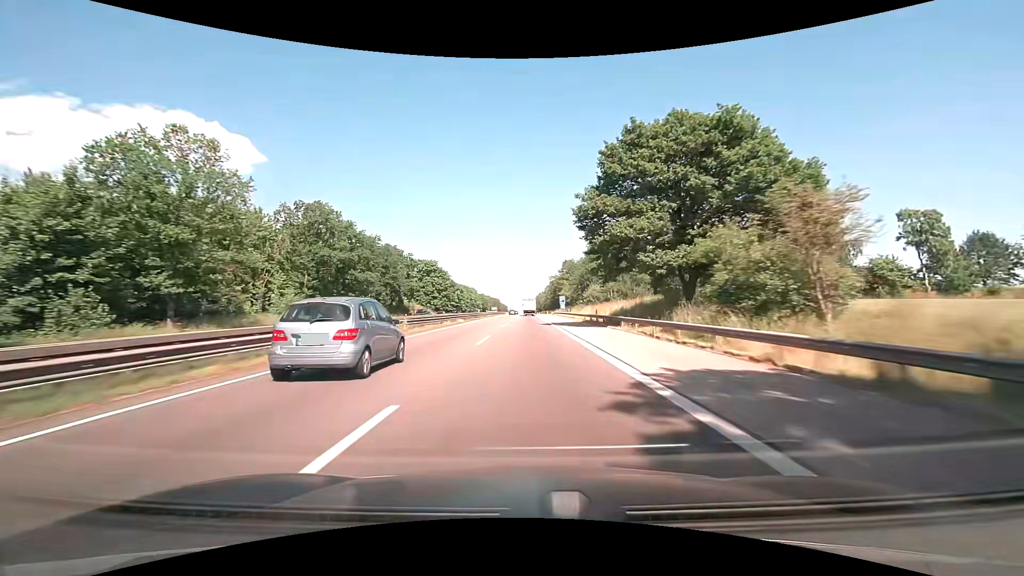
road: motorway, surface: asphalt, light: Day
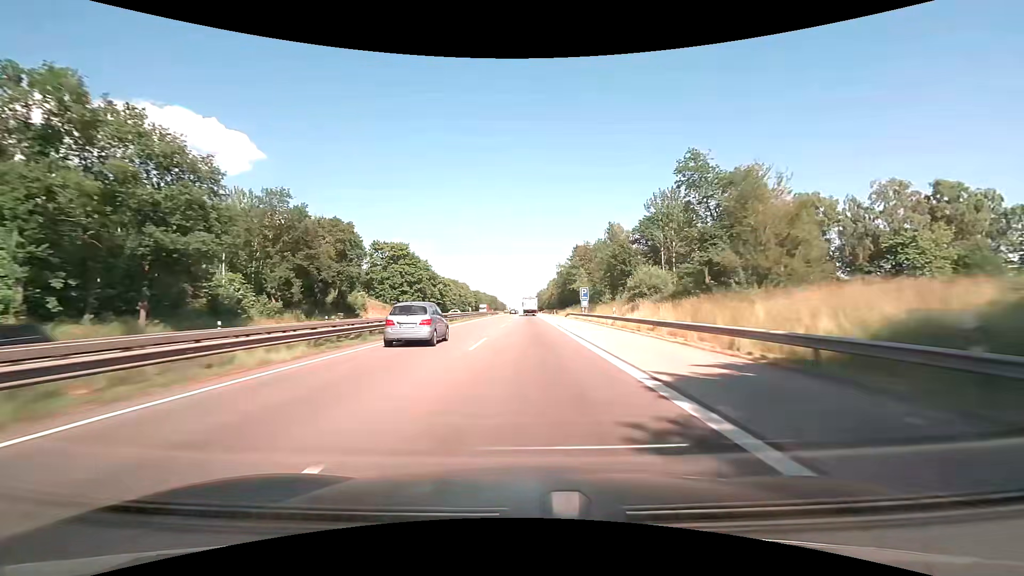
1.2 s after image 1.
(0.0, +37.7) m; 0°
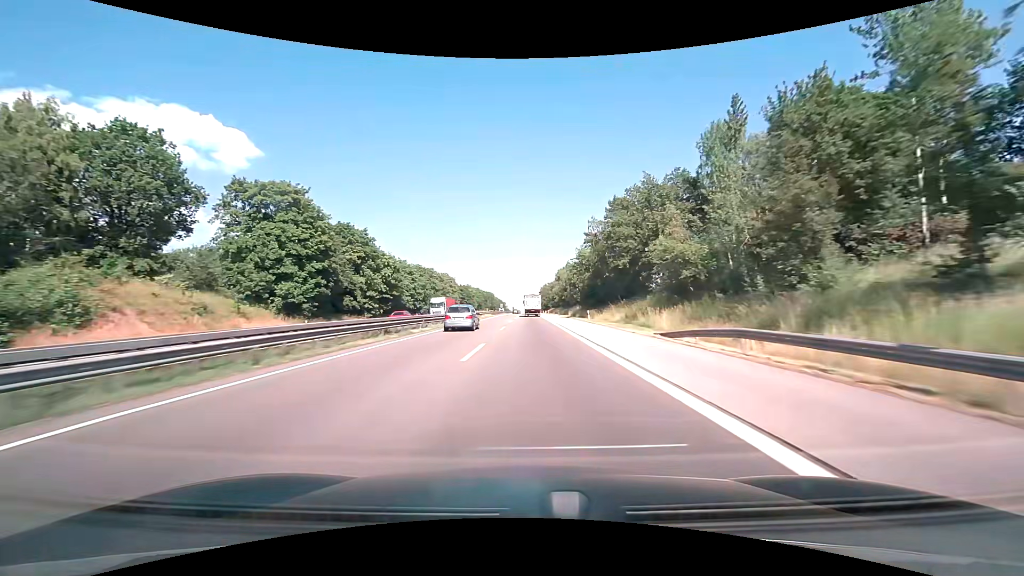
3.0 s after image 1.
(-0.1, +56.3) m; 0°
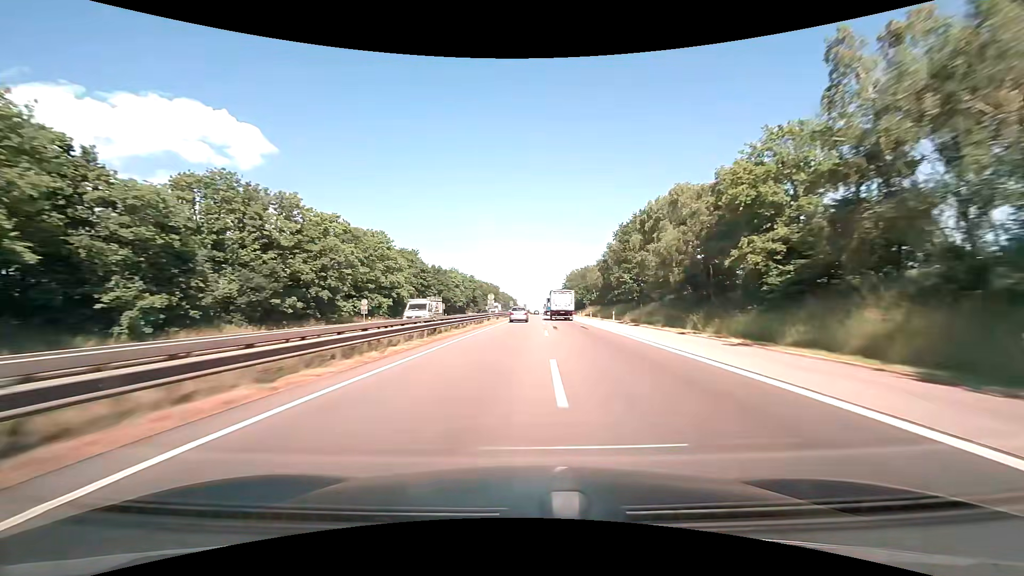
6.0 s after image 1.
(-1.7, +94.1) m; -2°
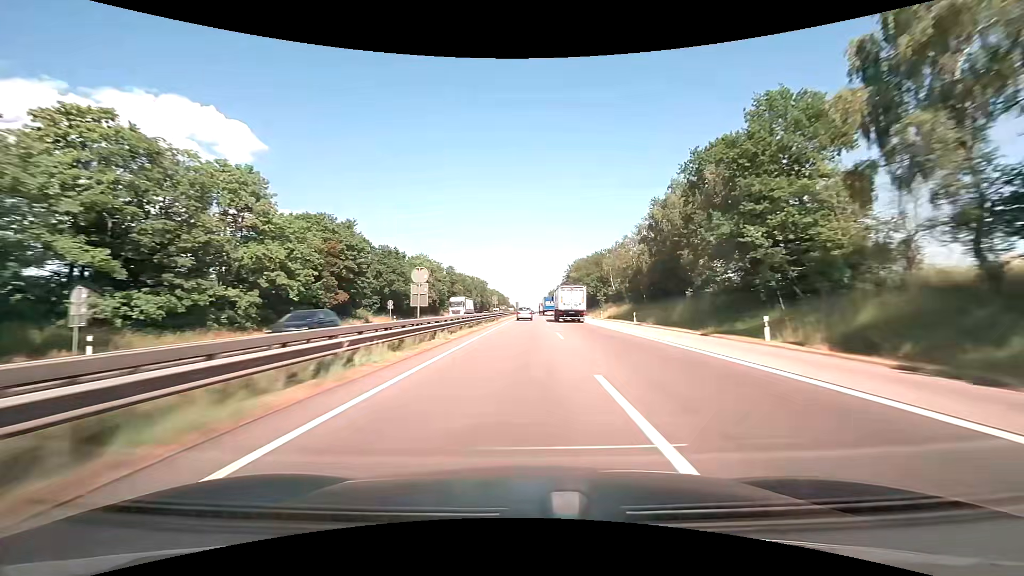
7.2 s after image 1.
(+0.2, +38.4) m; +1°
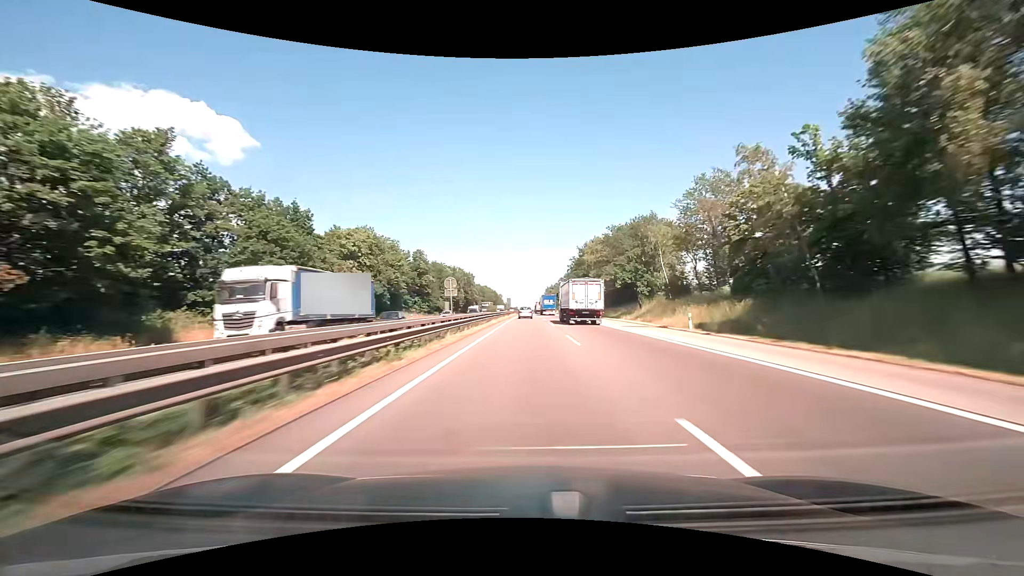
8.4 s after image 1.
(+0.1, +39.1) m; +1°
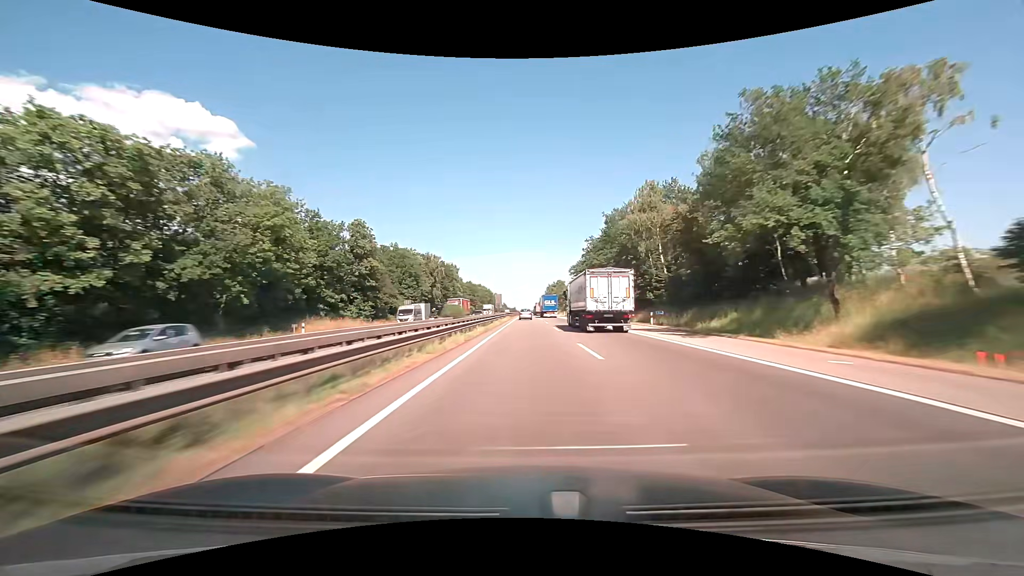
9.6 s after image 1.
(+0.1, +39.9) m; 0°
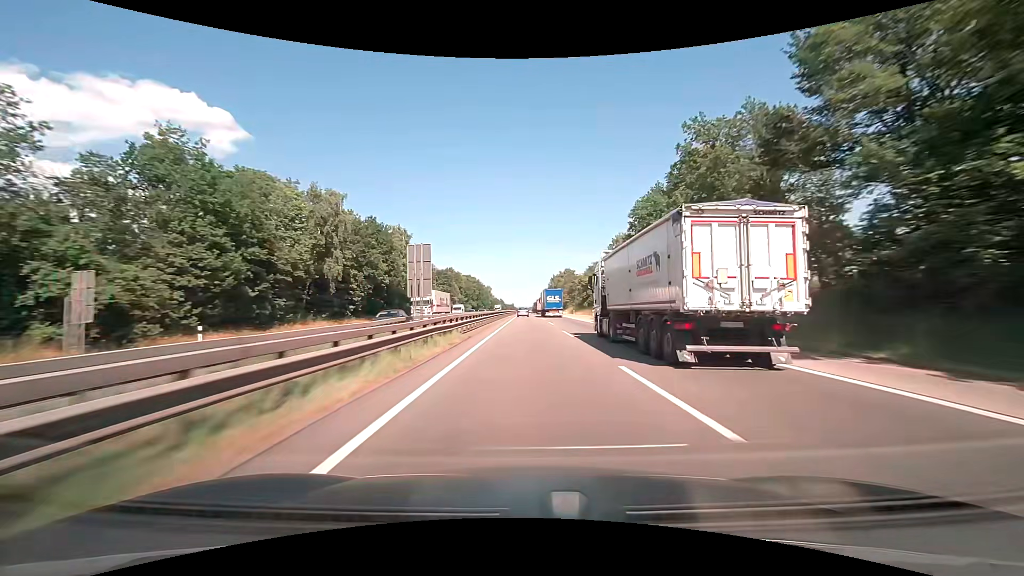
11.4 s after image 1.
(+0.1, +61.2) m; 0°
(0, +10) (0, +20) (0, +30) (0, +40) (0, +50) (0, +60) (0, +70) (0, +80) (0, +90) (0, +100) m
